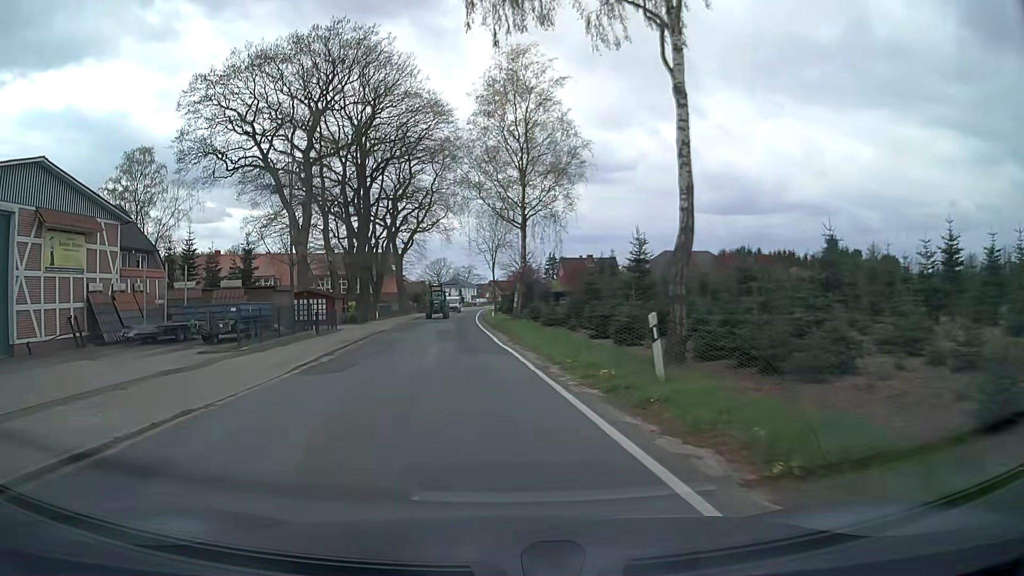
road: secondary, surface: asphalt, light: Day
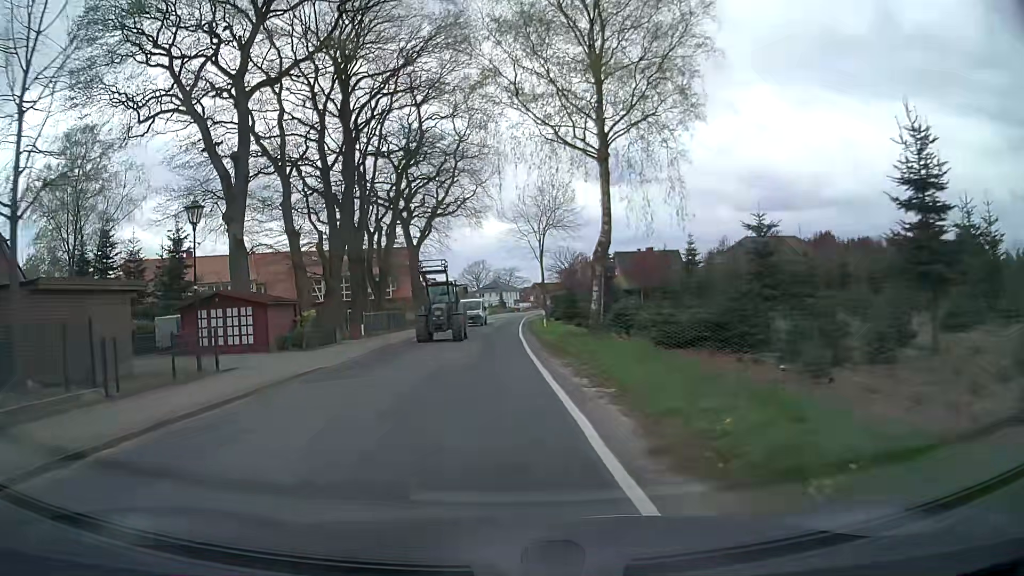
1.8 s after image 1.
(-0.9, +20.8) m; -4°
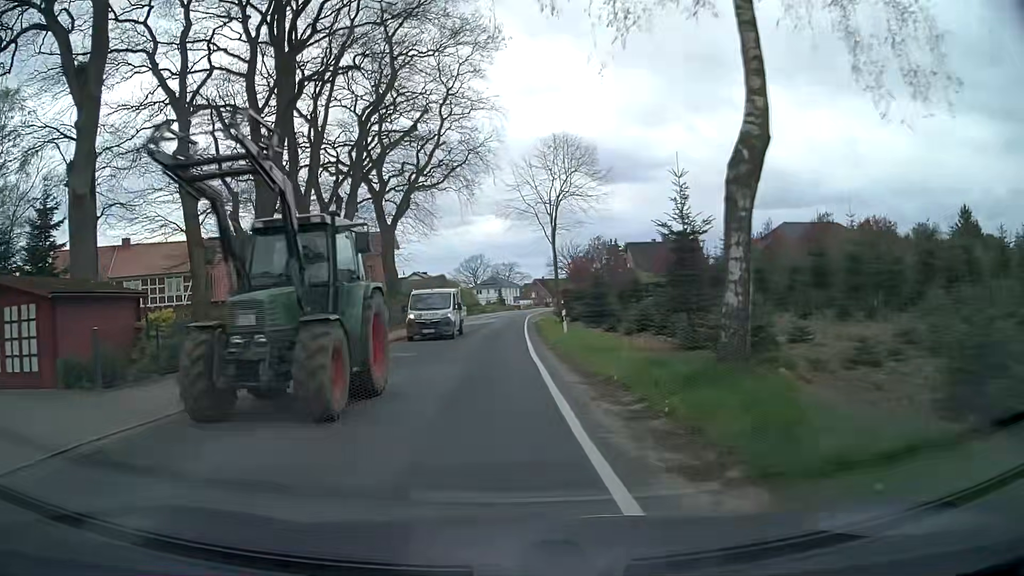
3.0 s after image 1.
(-0.1, +13.7) m; -1°
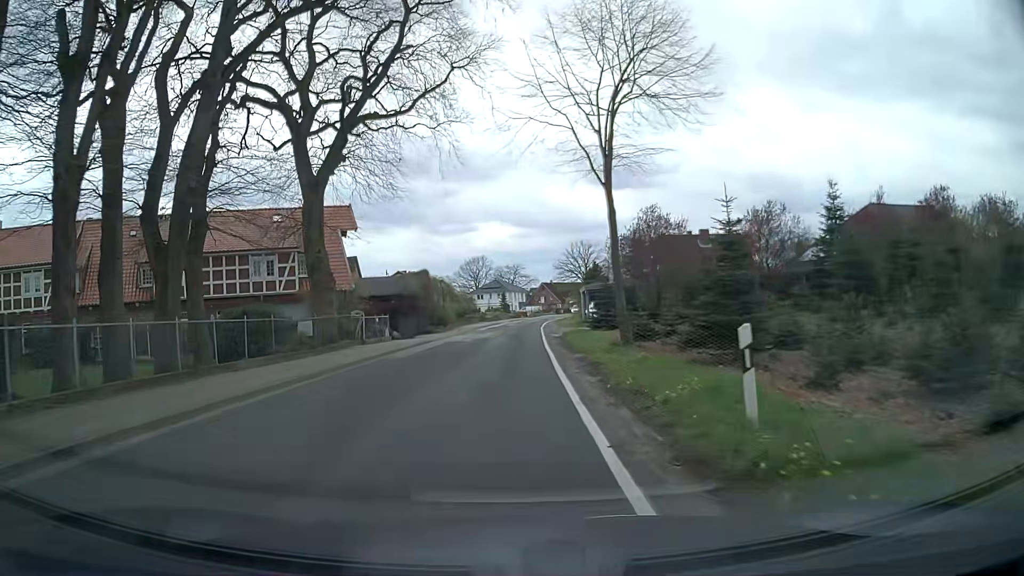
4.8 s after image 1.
(+0.2, +20.0) m; 0°
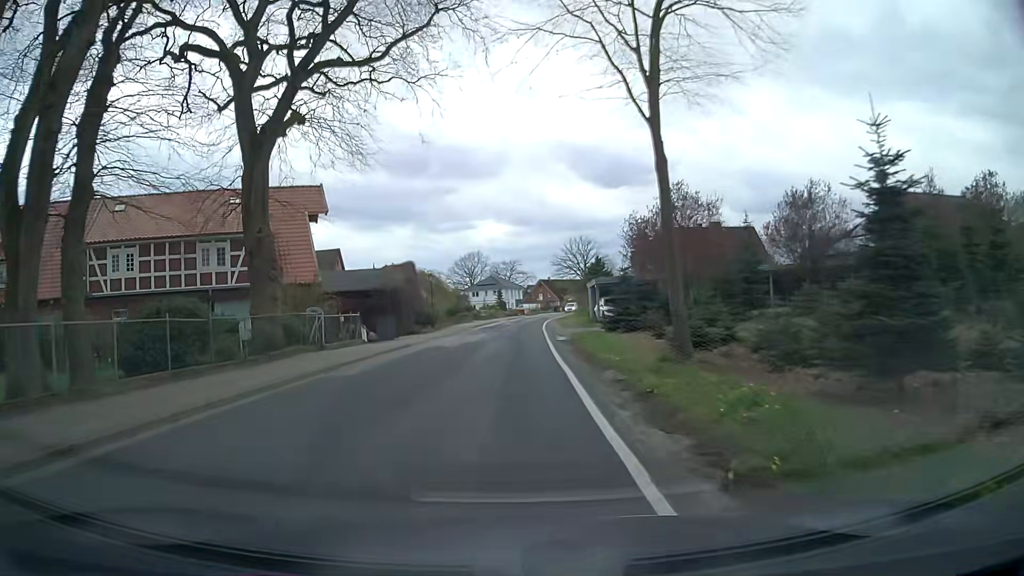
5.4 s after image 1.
(0.0, +6.7) m; +1°
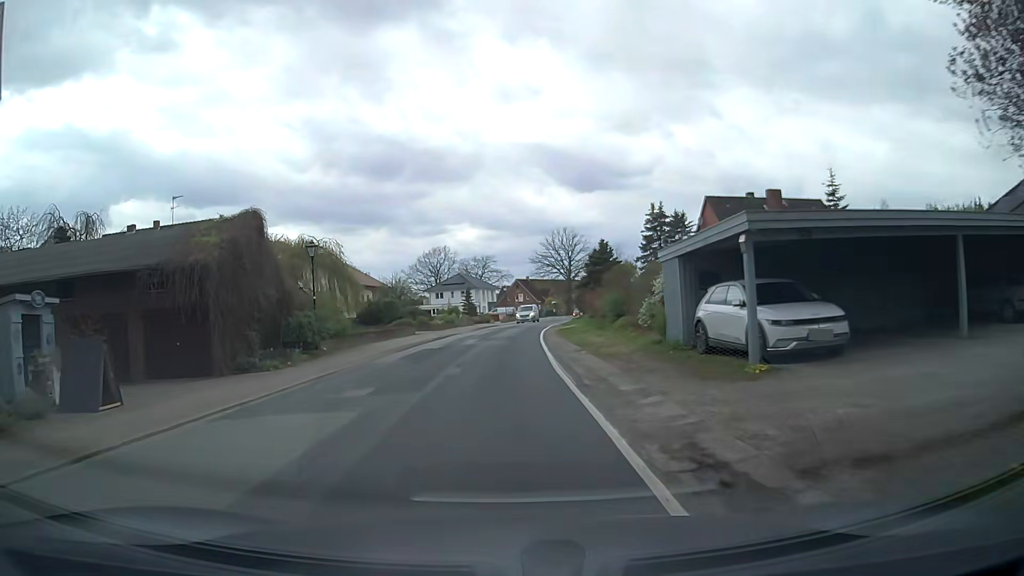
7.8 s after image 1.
(+0.5, +27.4) m; +2°
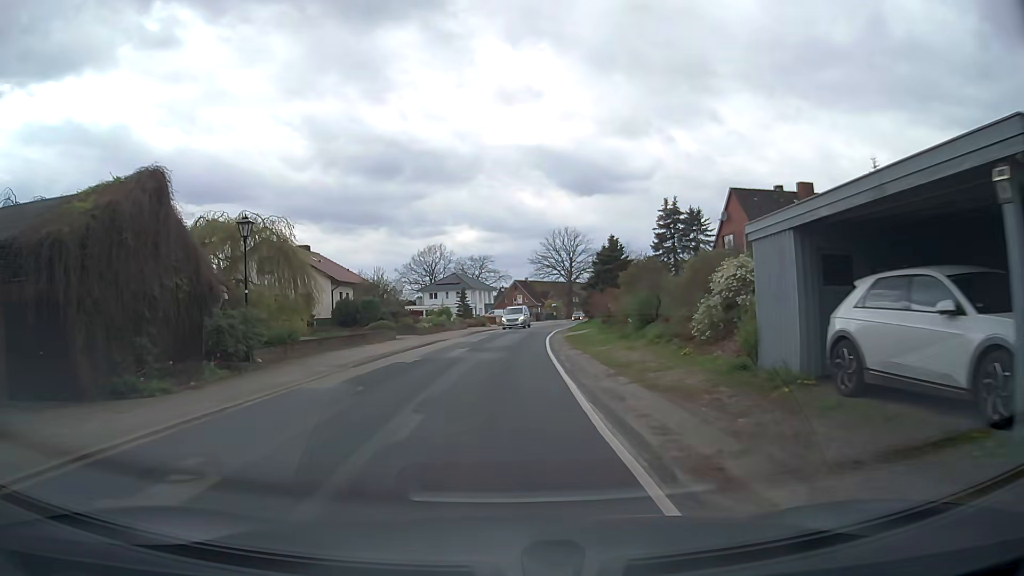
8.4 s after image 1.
(0.0, +7.0) m; 0°
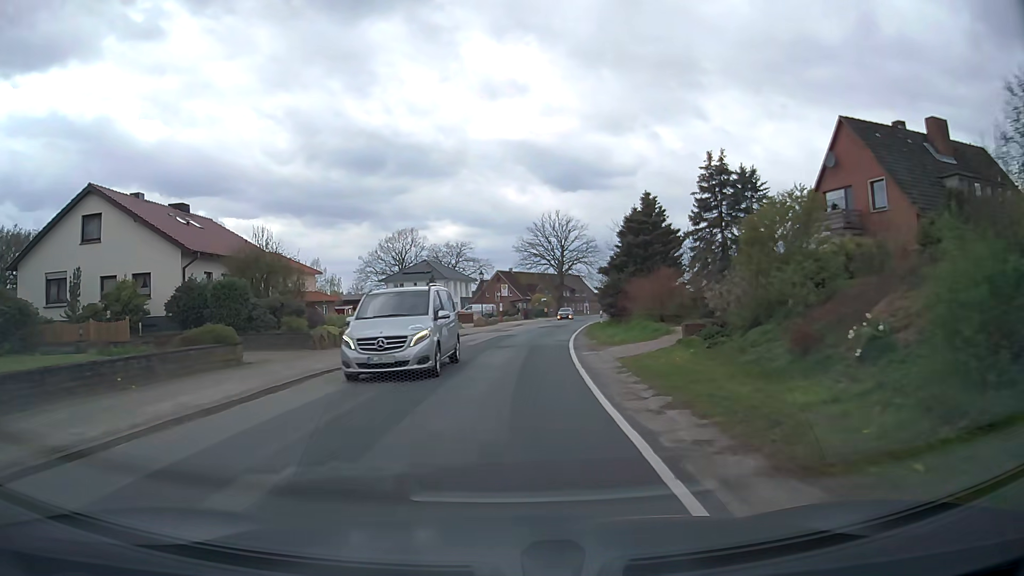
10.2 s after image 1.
(+0.3, +21.0) m; +1°
(0, +10) (+1, +20) (+2, +30) (+3, +40) (+5, +50) (+7, +60) (+8, +69) (+10, +79) (+12, +89) (+14, +99) m
